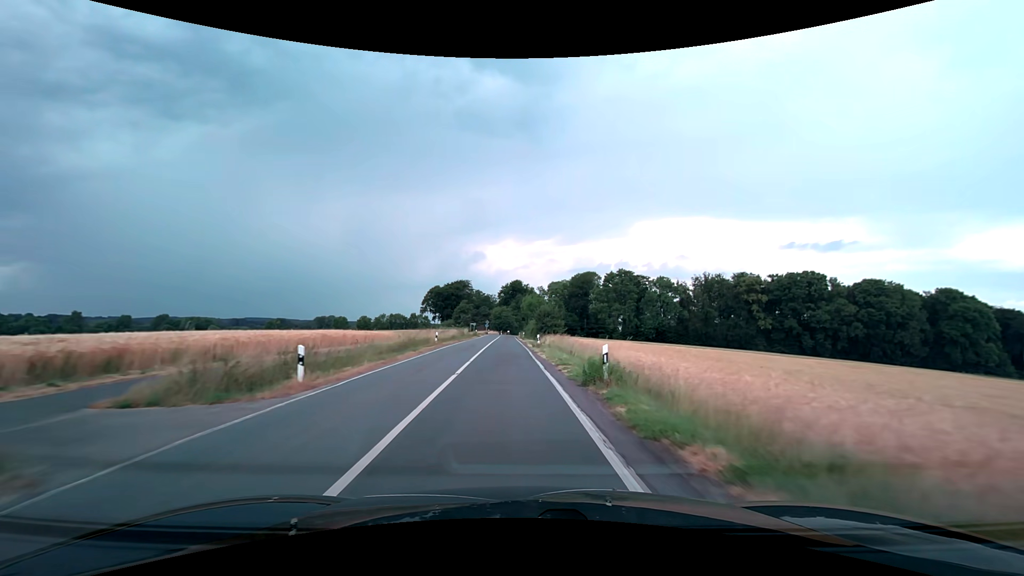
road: secondary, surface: asphalt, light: Day
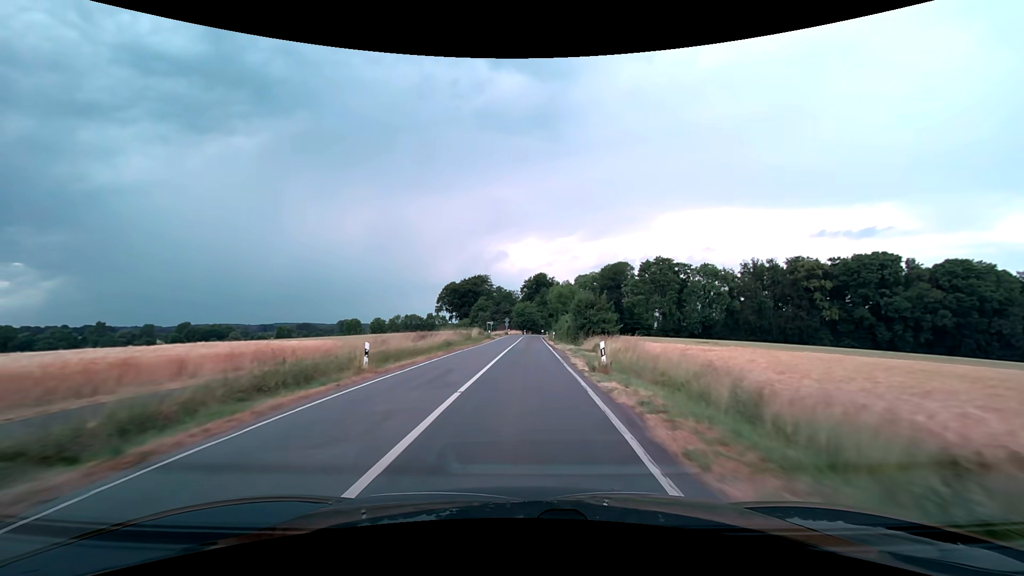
(-0.5, +21.1) m; -3°
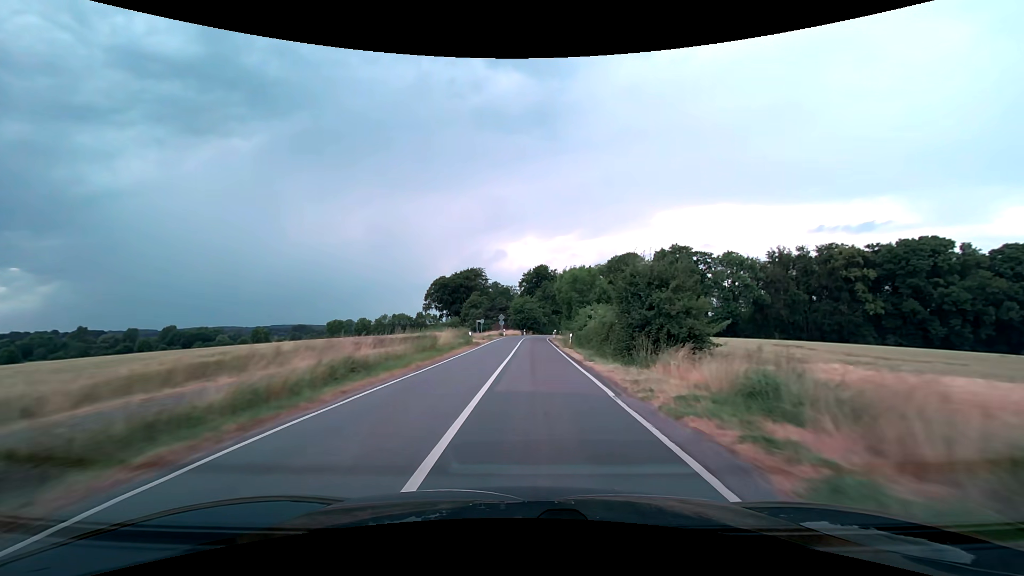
(-0.1, +21.2) m; 0°
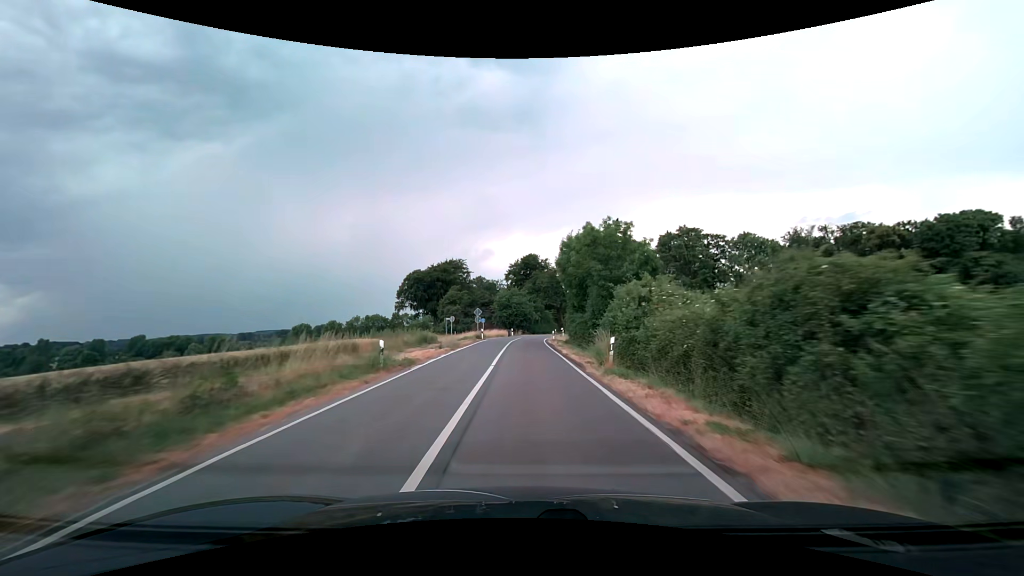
(+0.2, +21.3) m; +1°
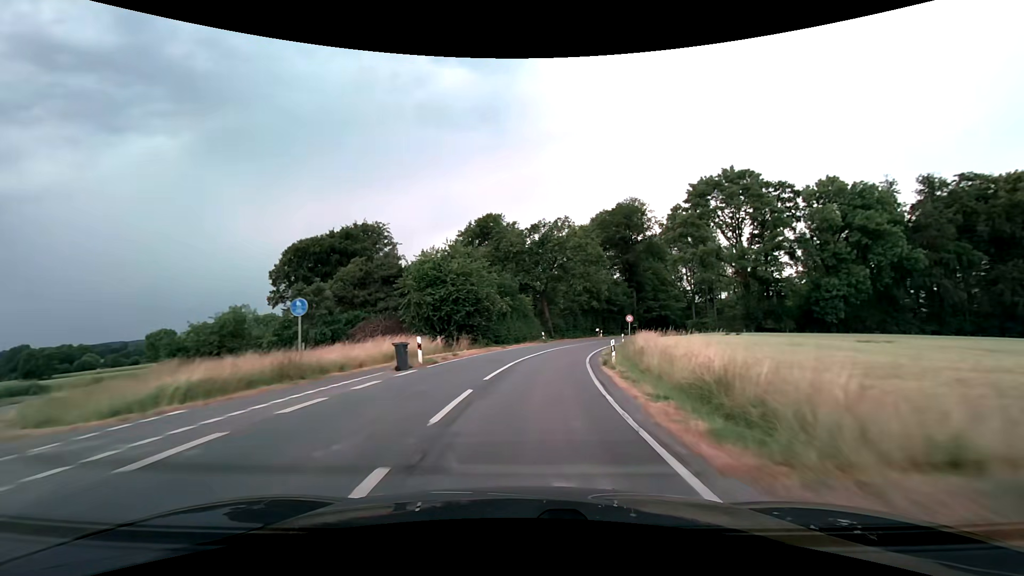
(+0.4, +53.2) m; +4°
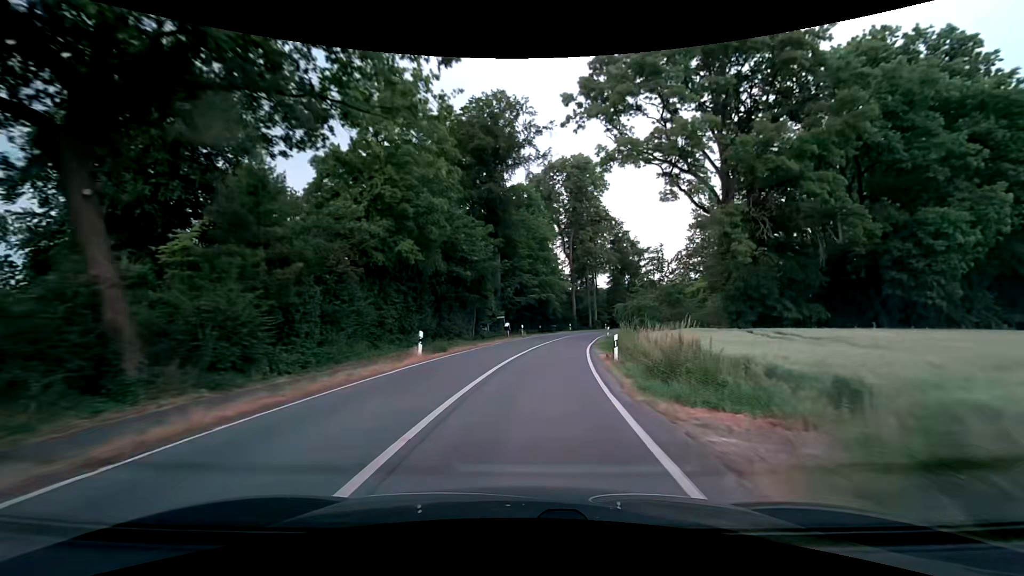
(+8.6, +52.4) m; +18°
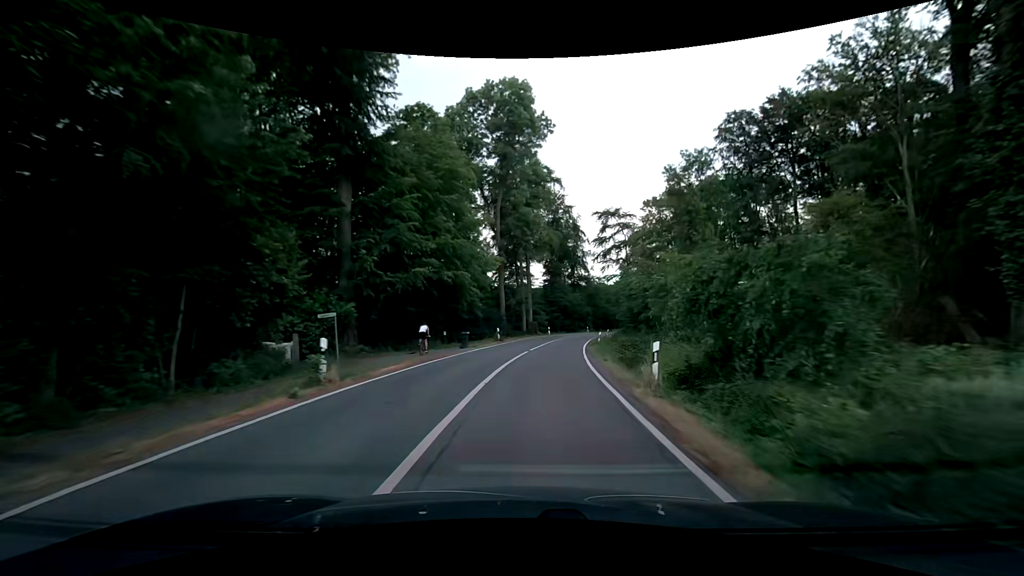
(+2.5, +31.9) m; +8°
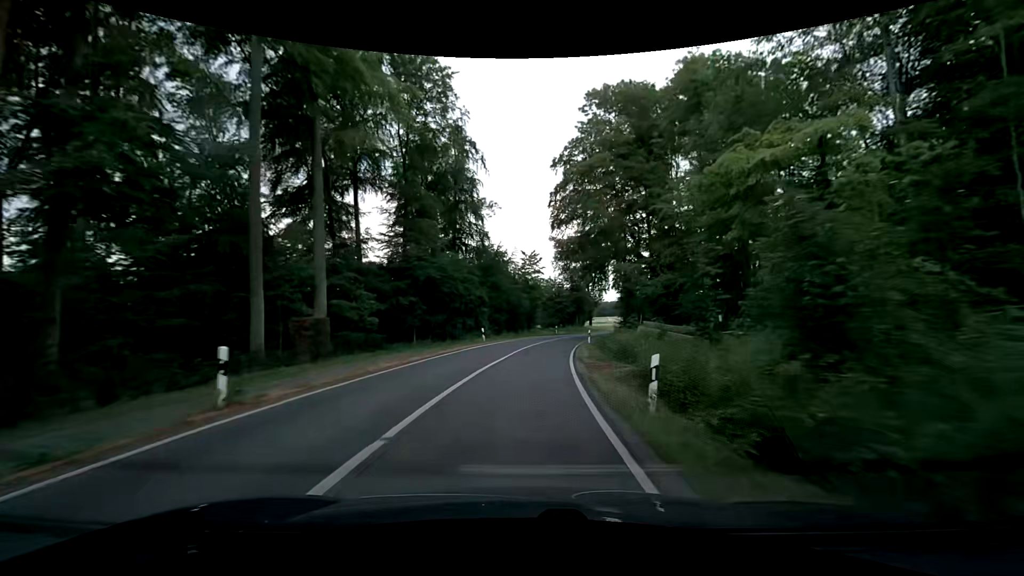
(+6.2, +52.8) m; +13°
(0, +10) (+1, +20) (+2, +30) (+3, +40) (+6, +50) (+8, +59) (+12, +69) (+15, +78) (+19, +87) (+22, +97) m
